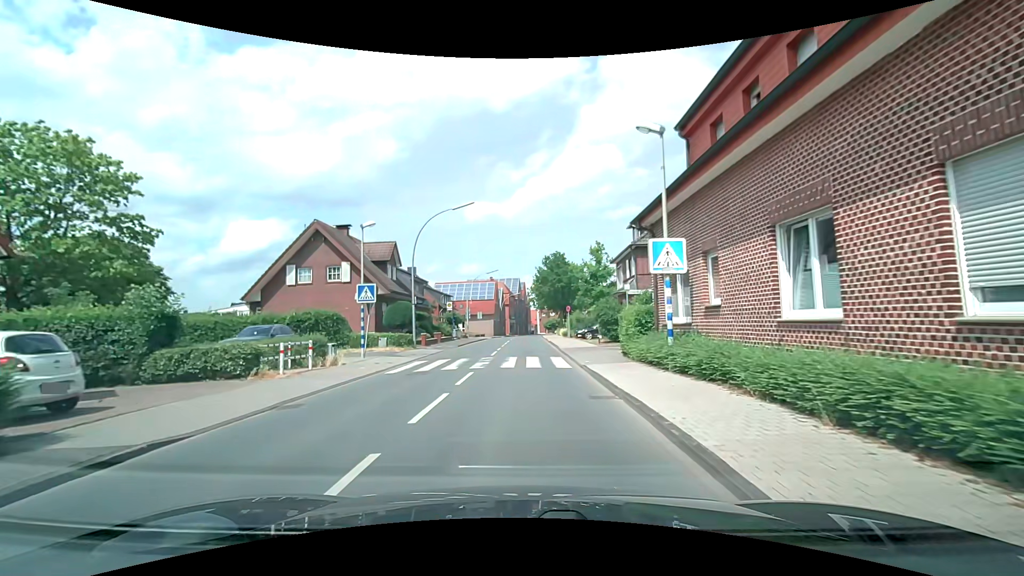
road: secondary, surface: asphalt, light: Day
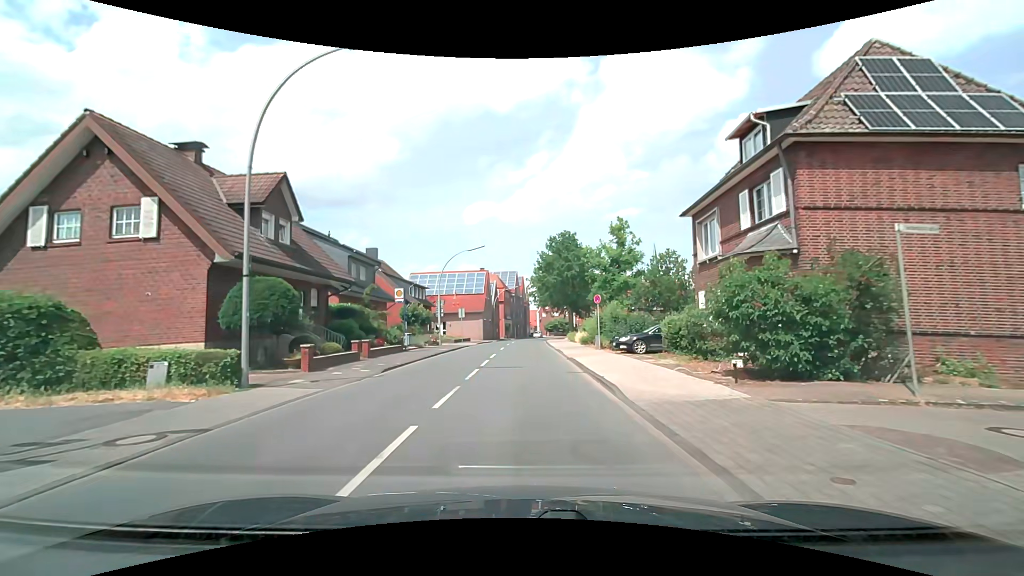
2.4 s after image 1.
(-0.1, +18.6) m; -1°
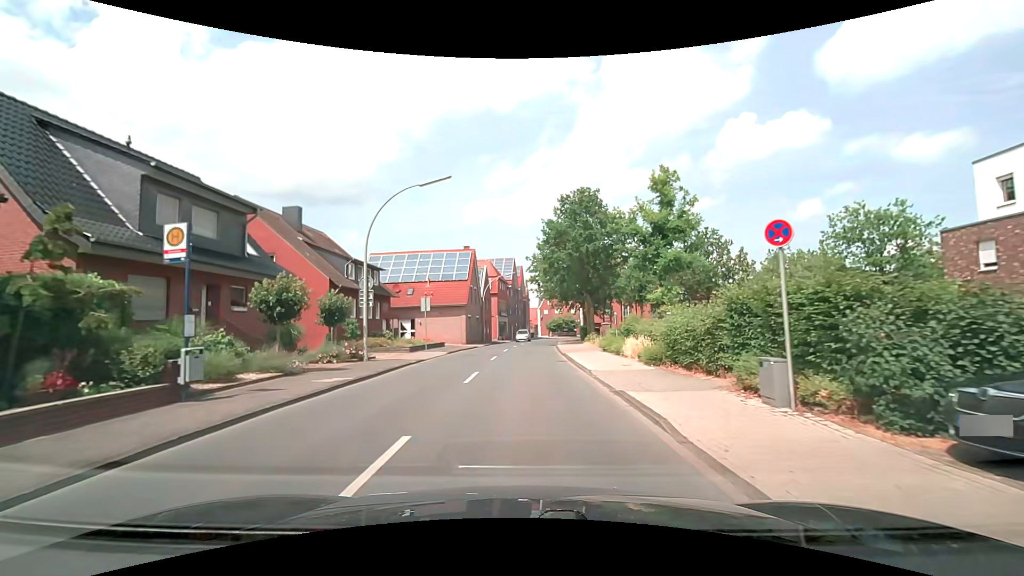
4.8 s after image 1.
(+0.2, +18.6) m; +1°
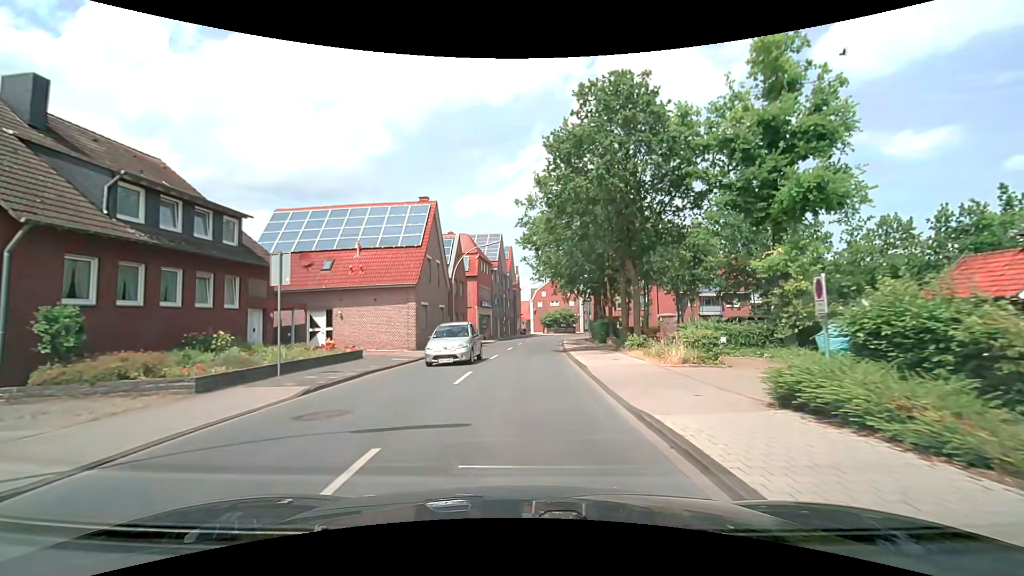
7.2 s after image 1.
(+0.2, +18.6) m; +2°
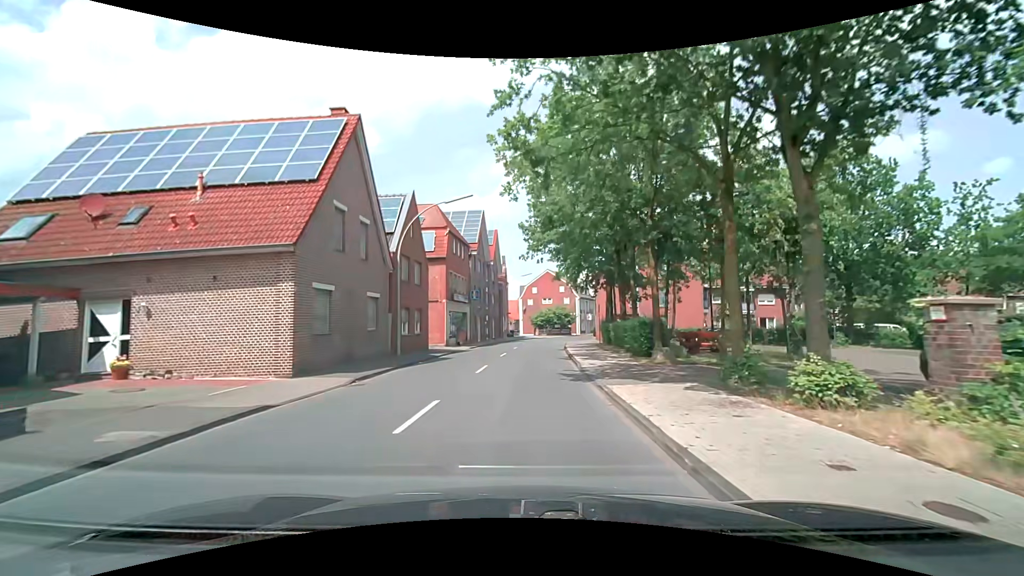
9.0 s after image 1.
(+0.1, +14.1) m; +1°
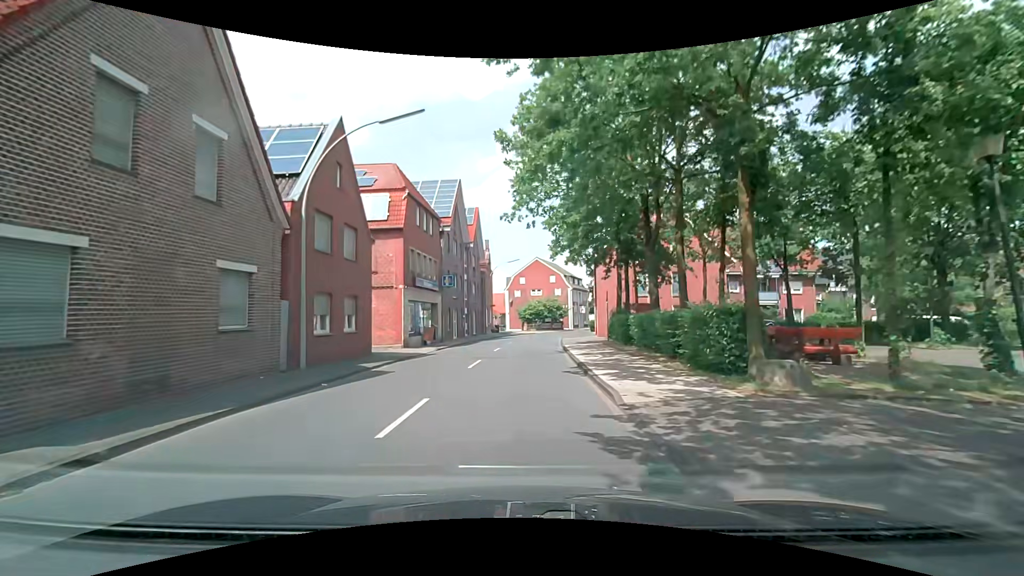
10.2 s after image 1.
(+0.1, +9.4) m; +1°
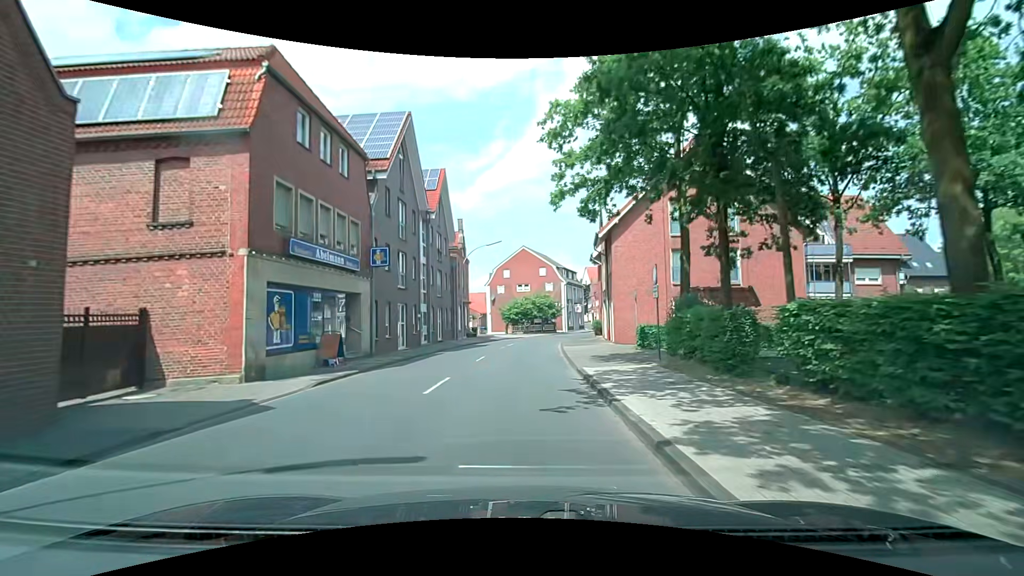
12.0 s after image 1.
(+0.4, +14.1) m; +2°
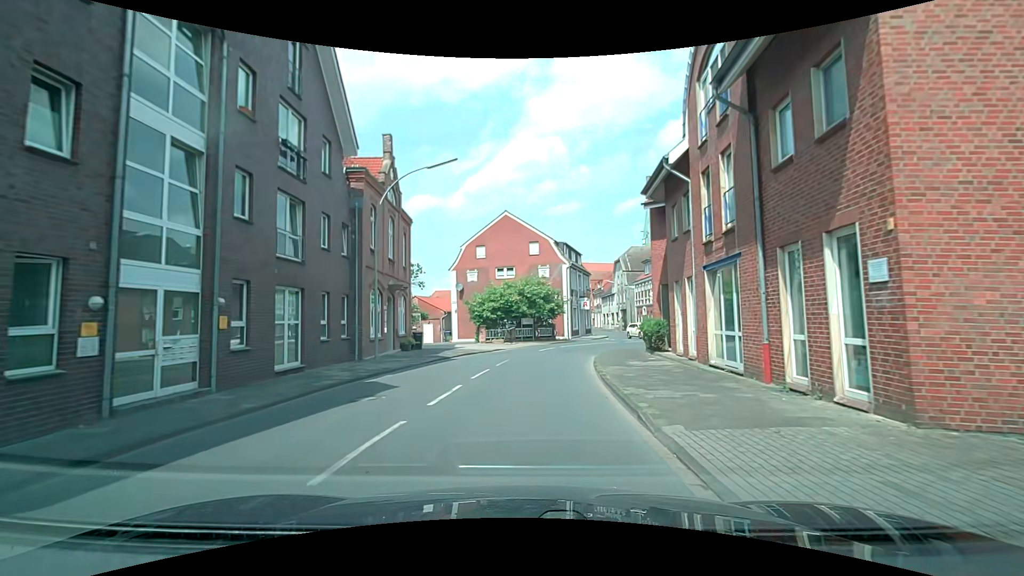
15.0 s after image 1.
(+0.2, +23.4) m; 0°
